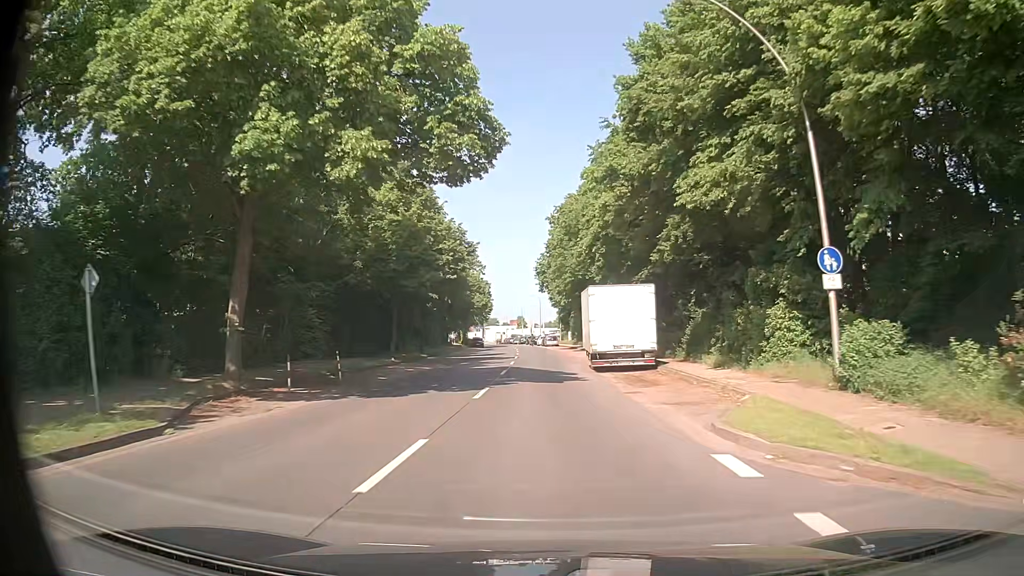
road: tertiary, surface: asphalt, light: Day
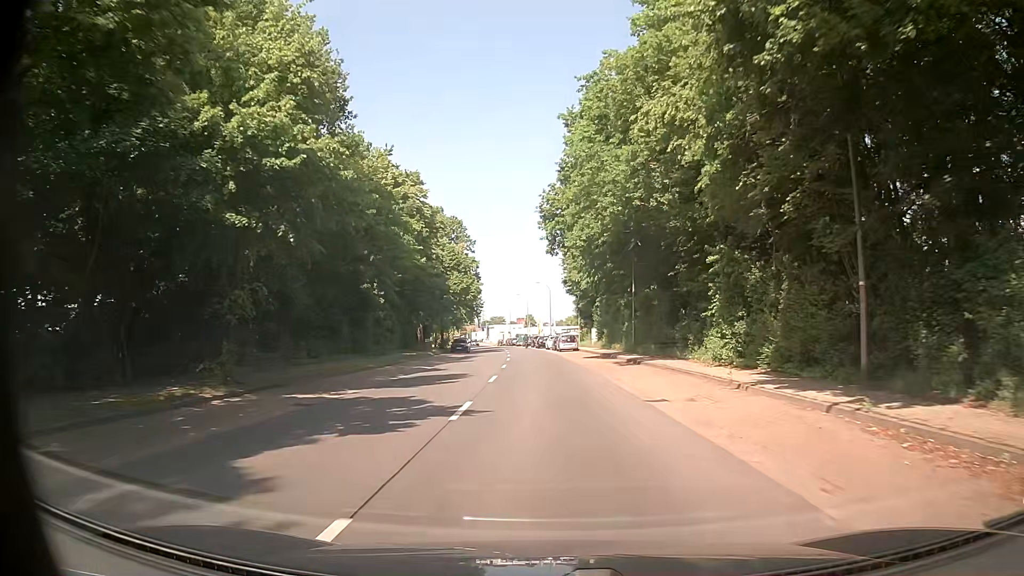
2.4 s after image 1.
(-0.2, +31.1) m; -1°
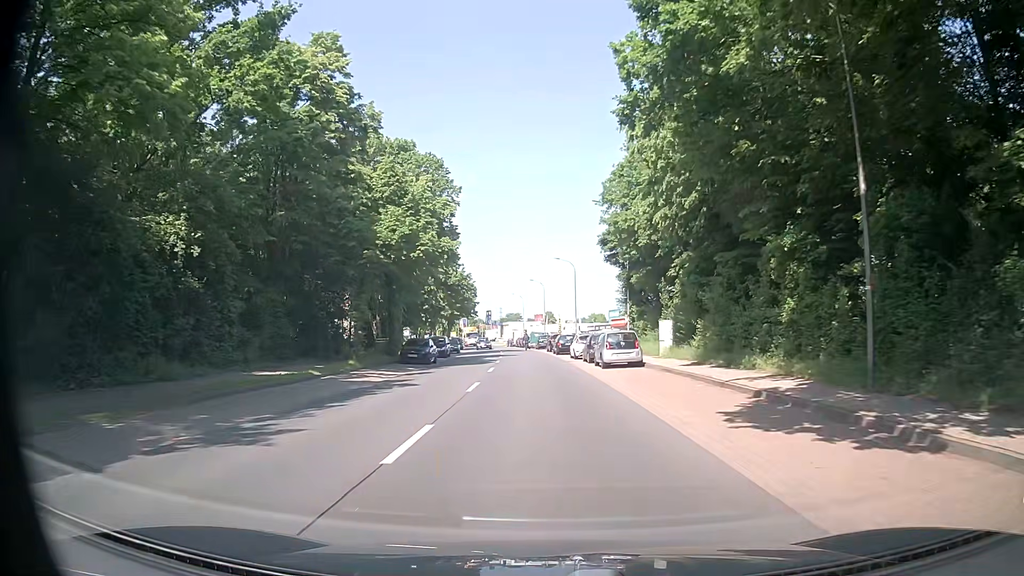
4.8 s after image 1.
(-0.5, +31.0) m; -3°
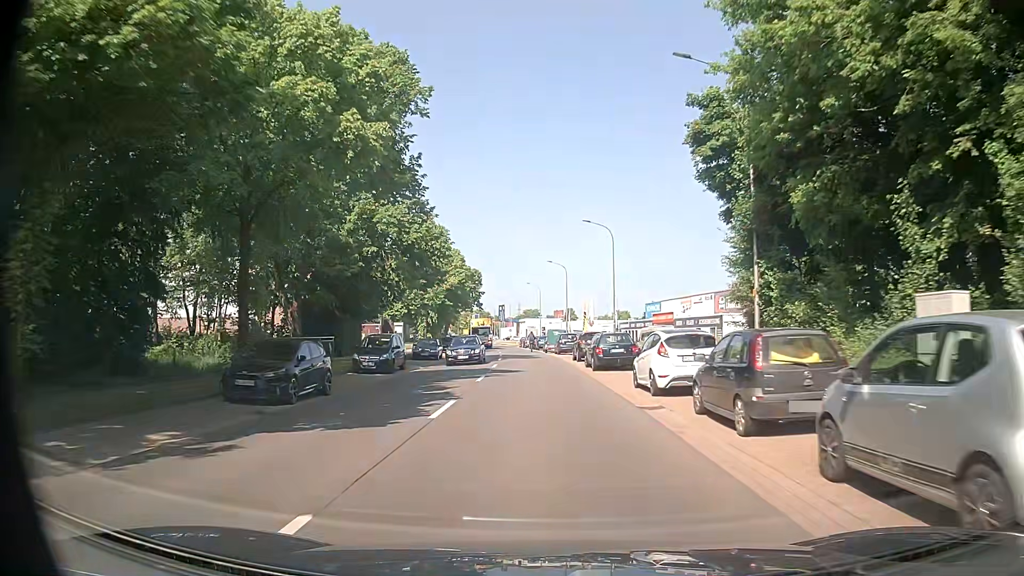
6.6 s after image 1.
(+0.2, +23.3) m; 0°
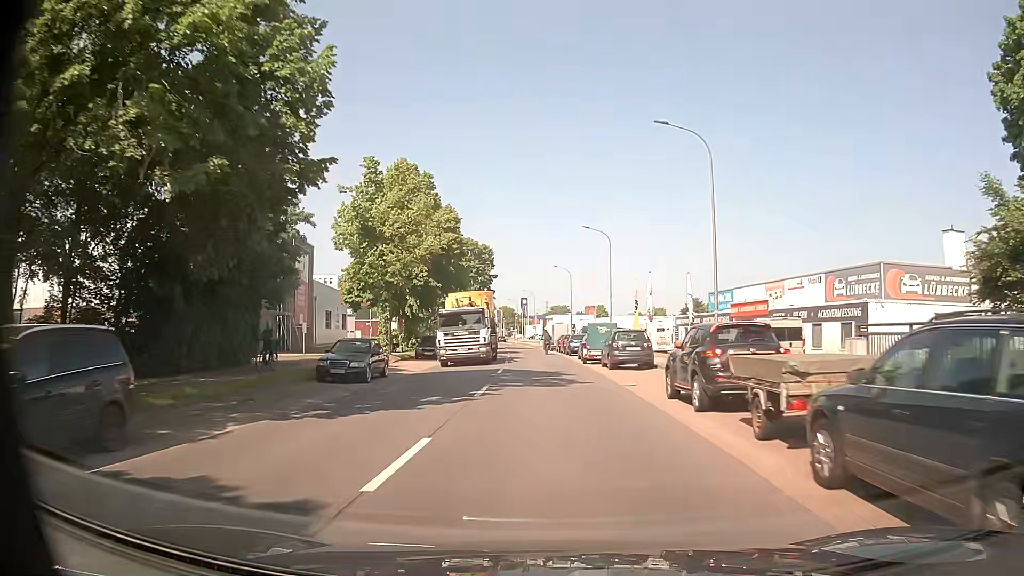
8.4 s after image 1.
(-0.6, +23.3) m; -3°
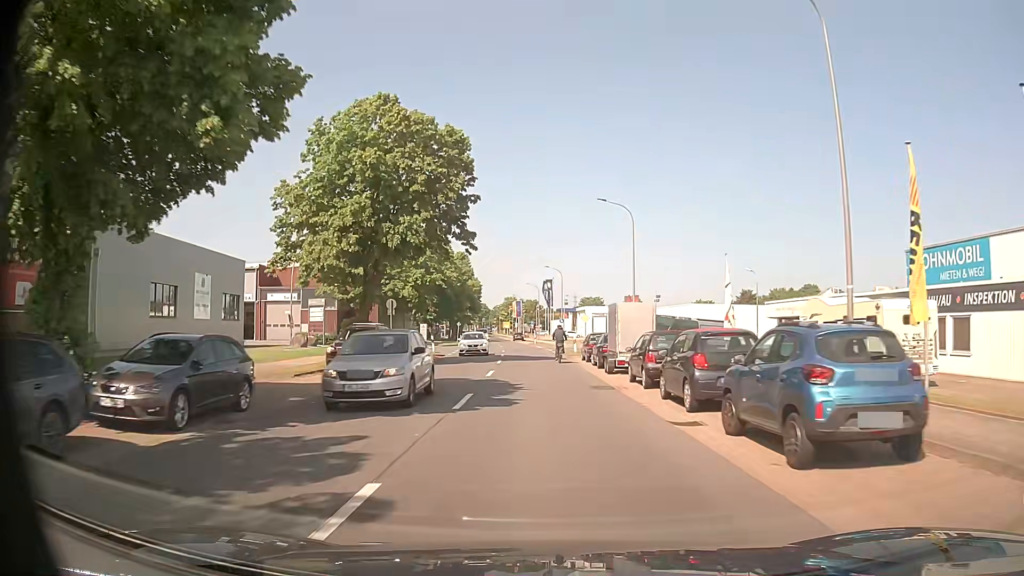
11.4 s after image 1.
(-0.9, +39.0) m; -2°
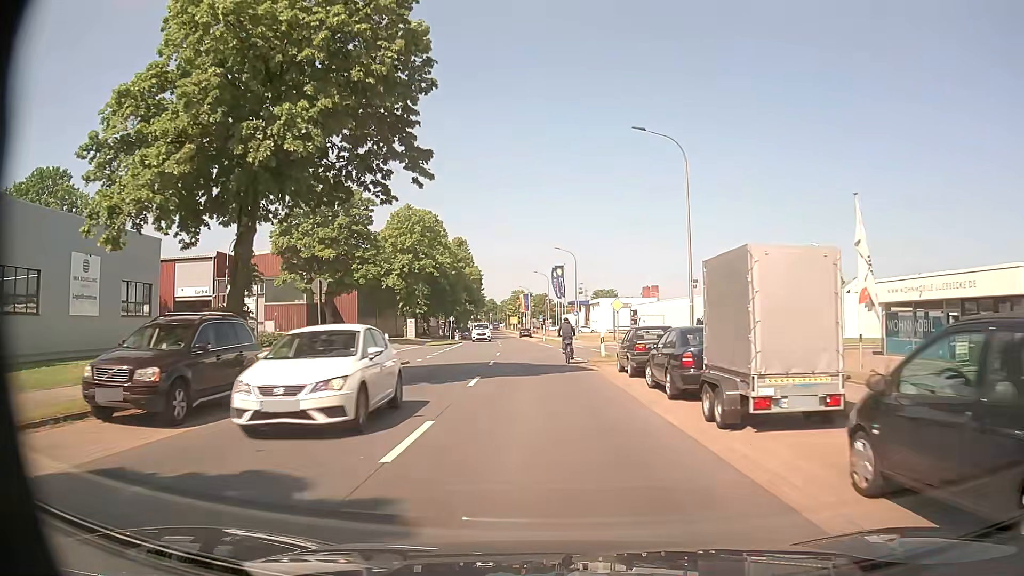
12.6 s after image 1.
(-0.1, +14.0) m; -1°
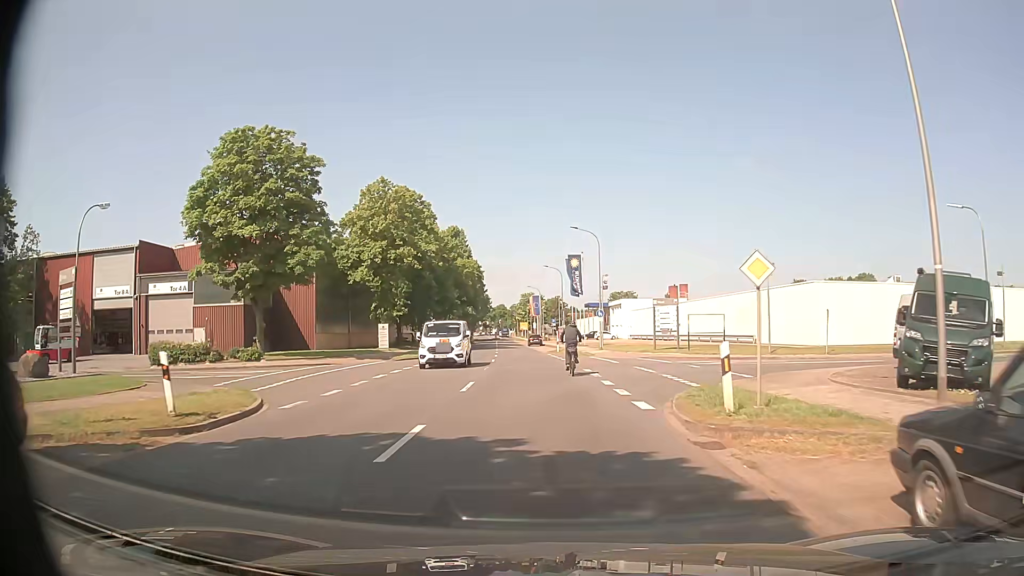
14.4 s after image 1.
(-0.2, +17.6) m; -1°
(0, +10) (0, +20) (-1, +30) (-2, +40) (-2, +50) (-3, +60) (-4, +70) (-5, +80) (-5, +90) (-6, +100) m
